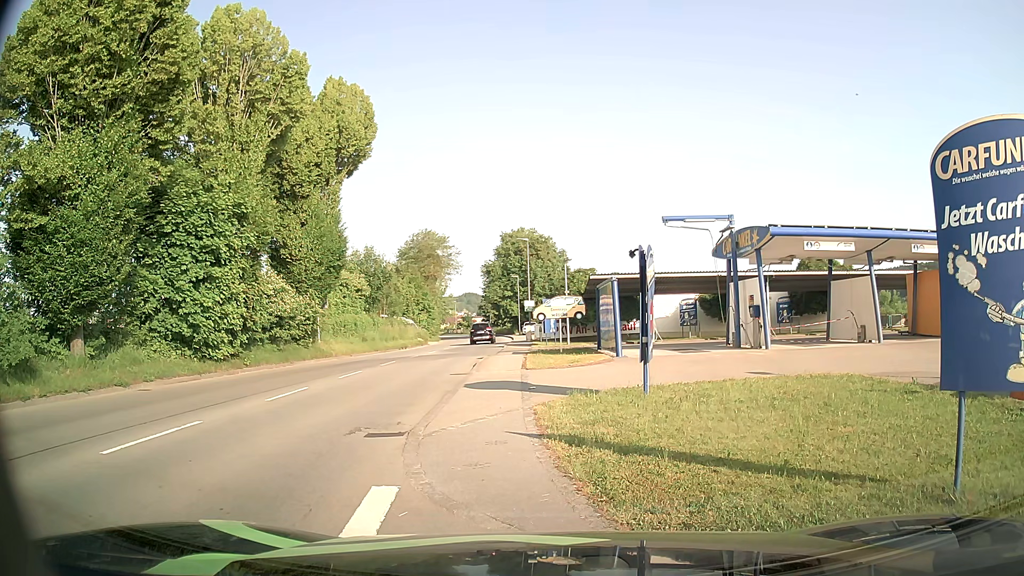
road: tertiary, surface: asphalt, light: Day
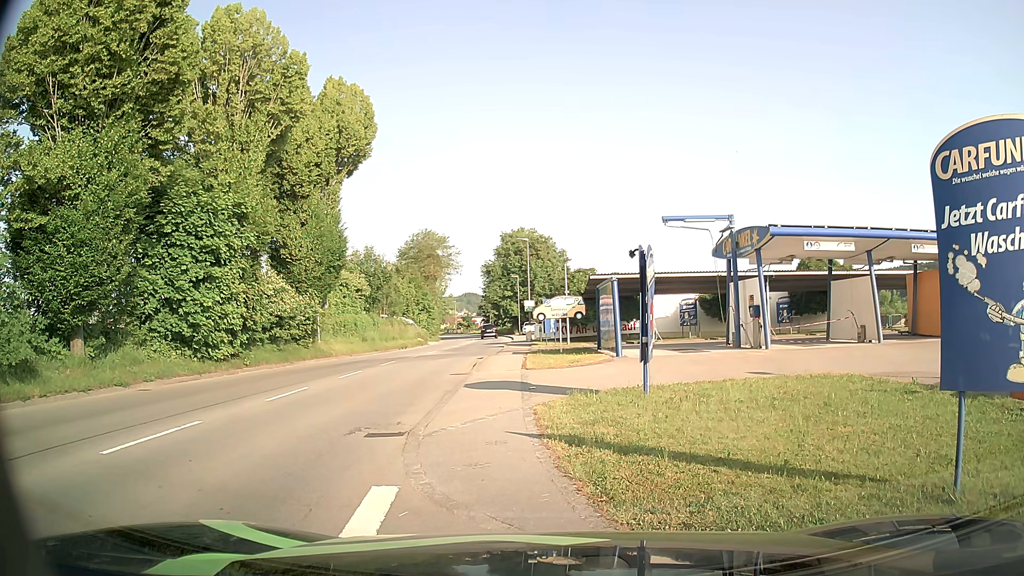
(0.0, 0.0) m; 0°
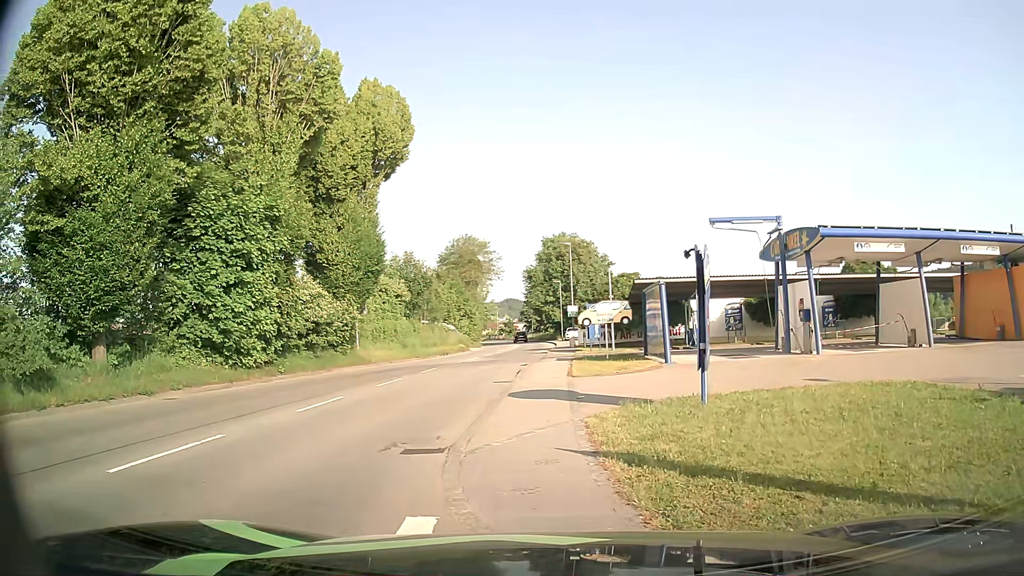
(0.0, +0.8) m; -5°
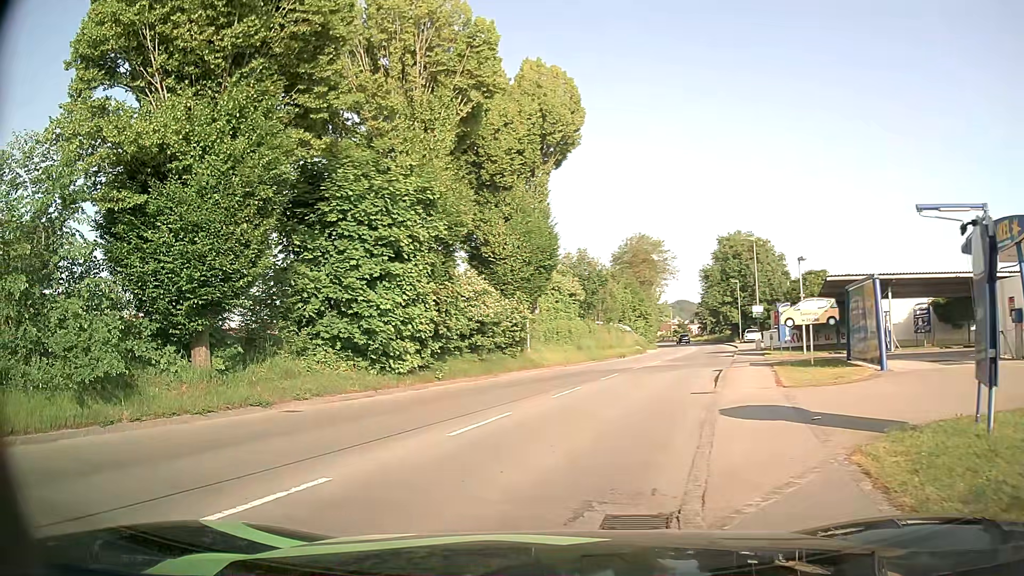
(-0.4, +3.3) m; -13°
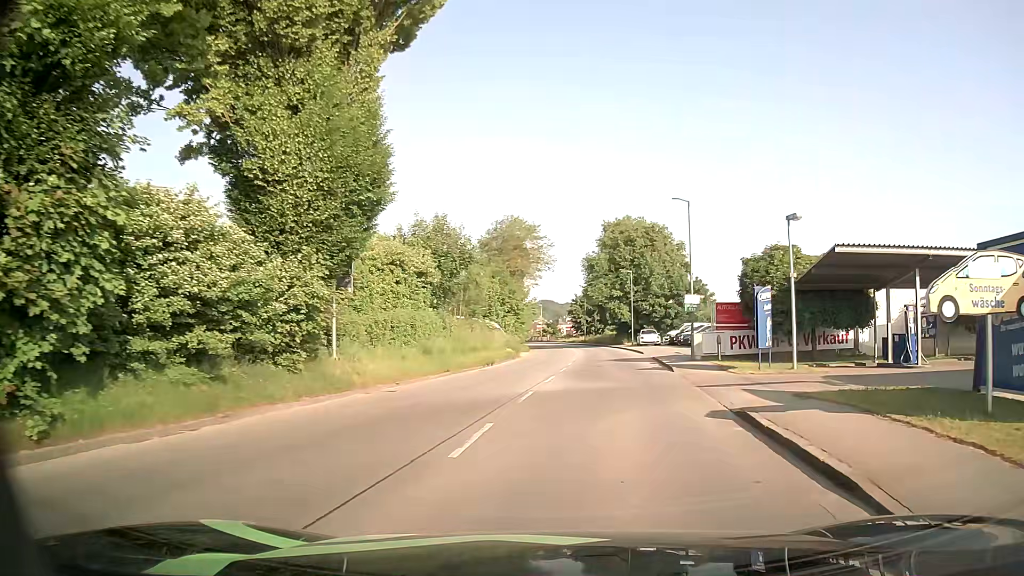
(+0.4, +14.2) m; +10°
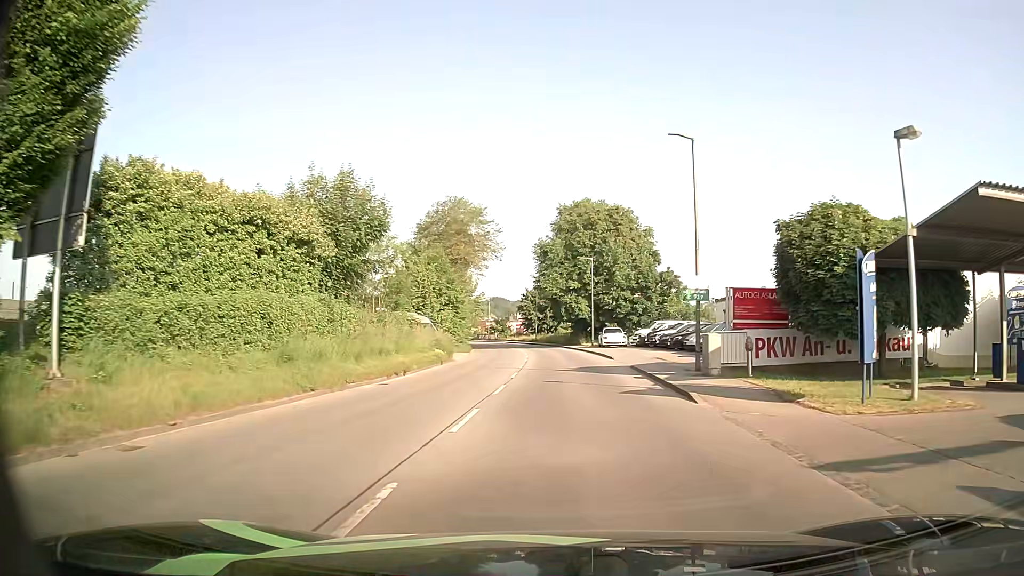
(+0.4, +10.2) m; +3°
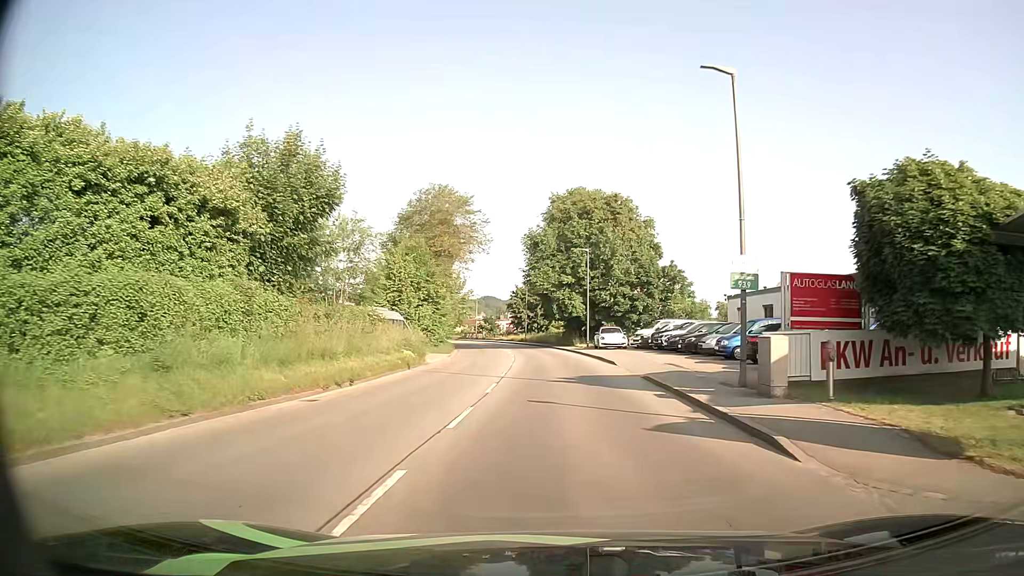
(+0.1, +5.6) m; +1°
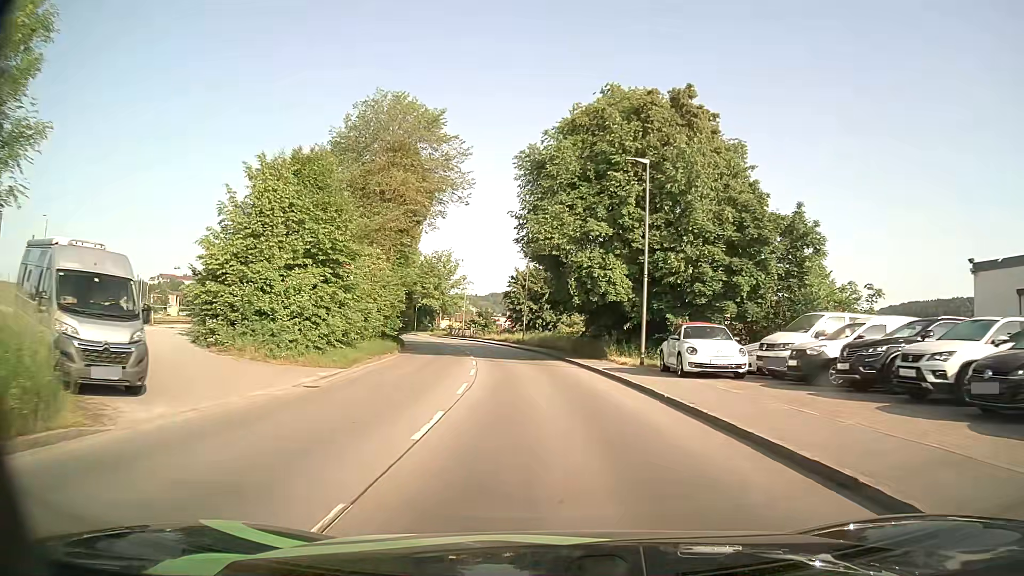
(+0.1, +25.9) m; 0°
(0, +10) (-1, +20) (-1, +30) (-3, +40) (-4, +50) (-6, +60) (-9, +69) (-11, +79) (-15, +88) (-18, +98) m
